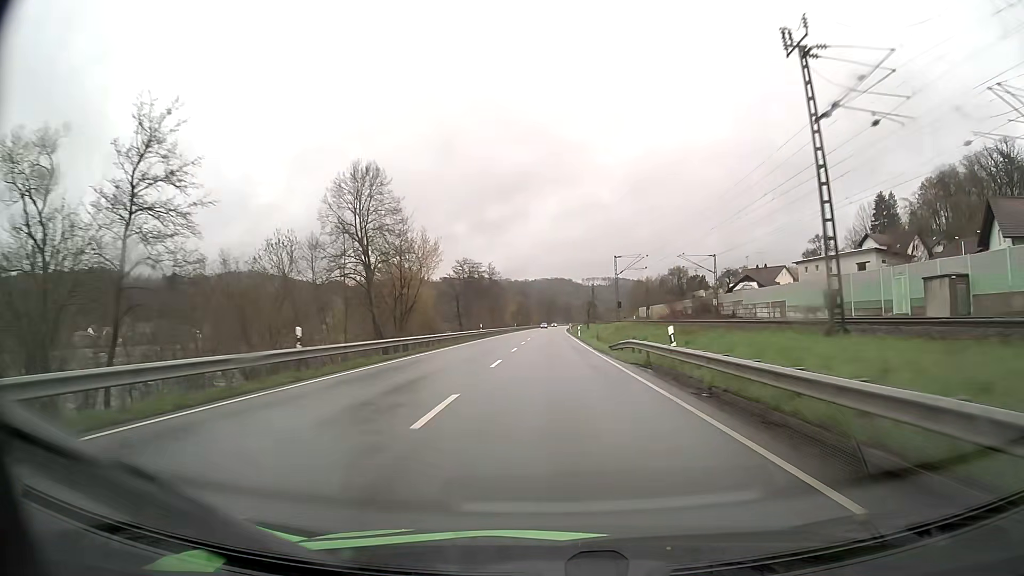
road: primary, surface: asphalt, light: Day
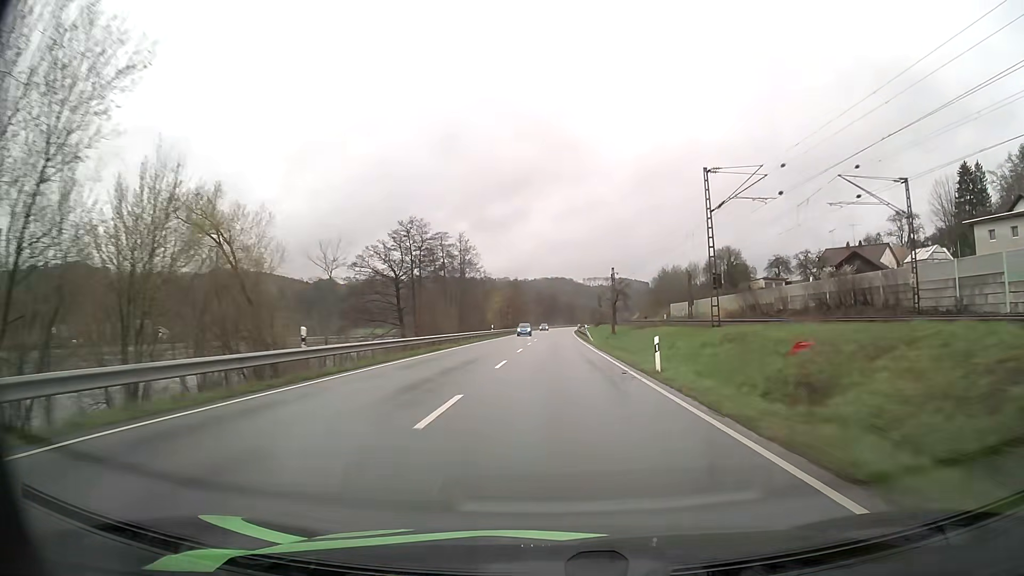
(-0.1, +48.3) m; 0°
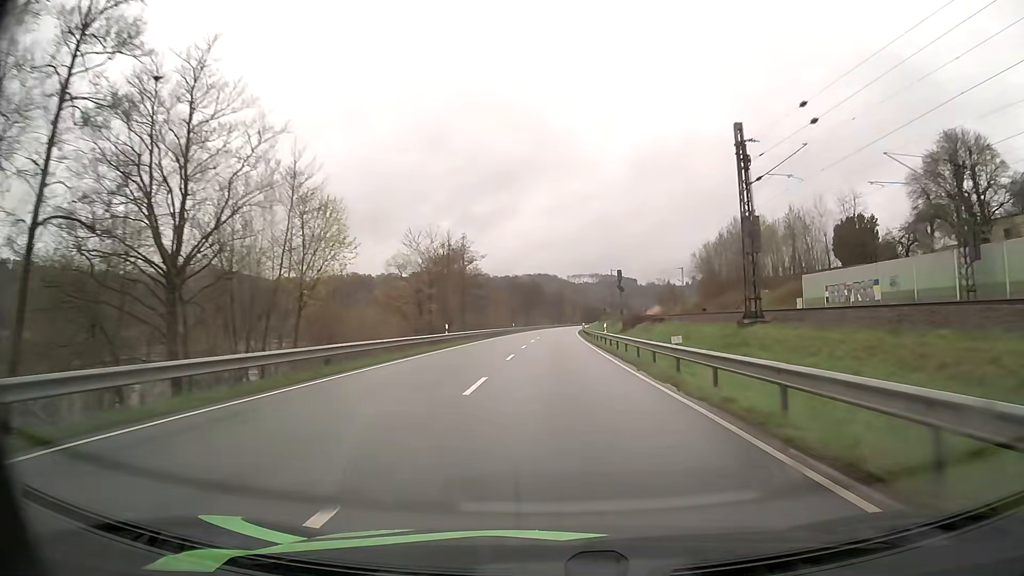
(+0.9, +80.6) m; +1°
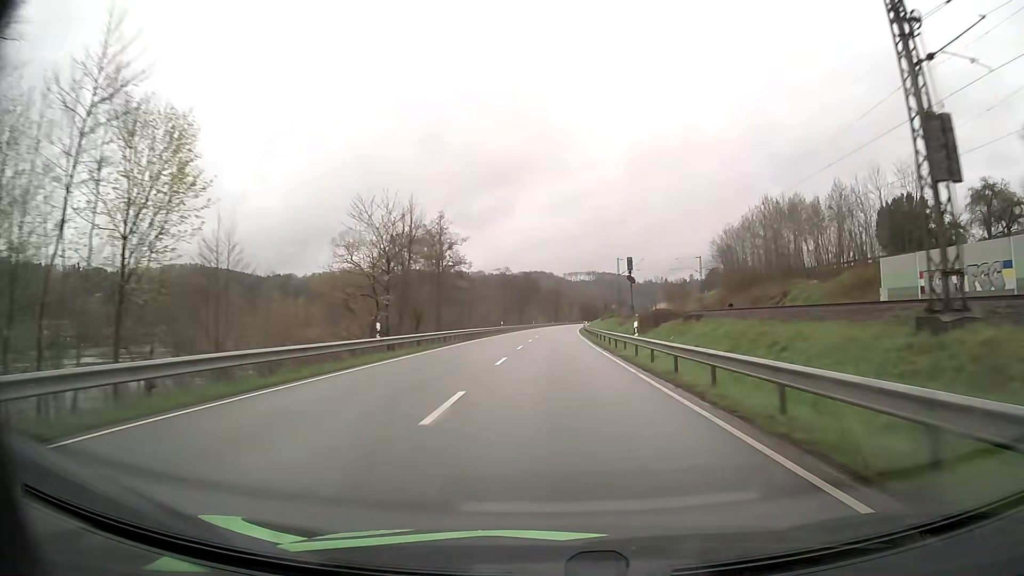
(+0.1, +16.1) m; +1°
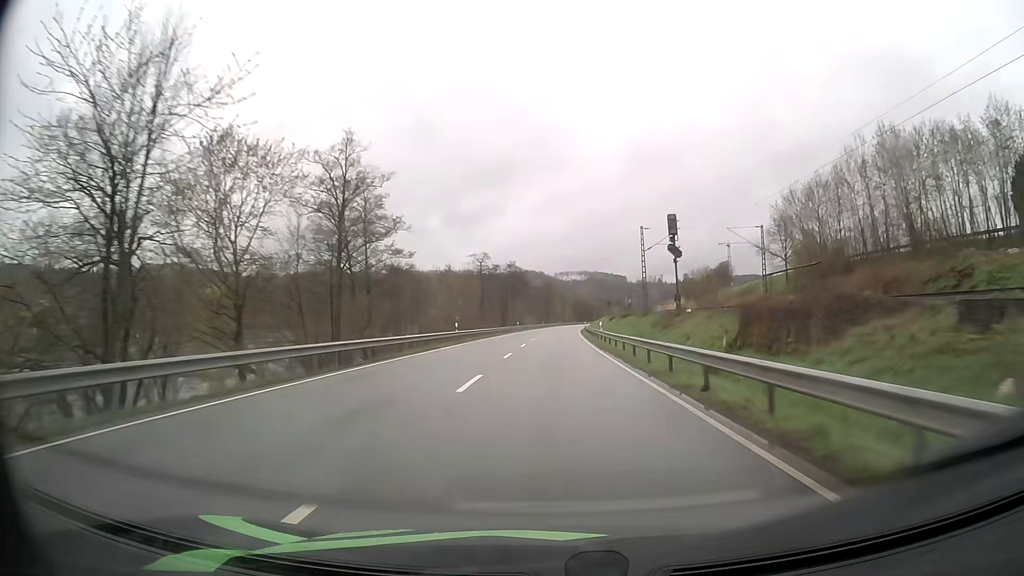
(+0.2, +32.2) m; +1°
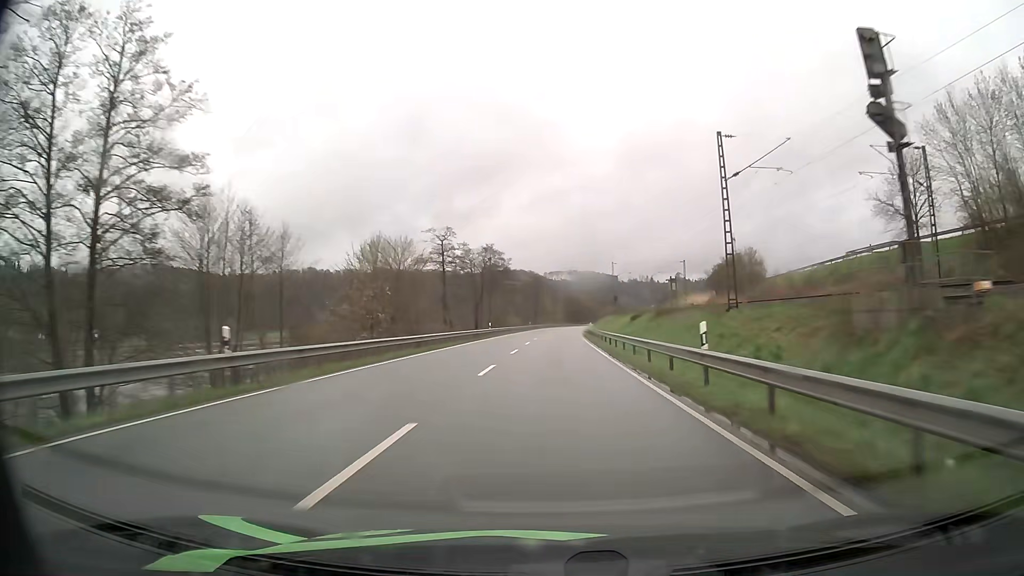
(+0.2, +32.2) m; +1°
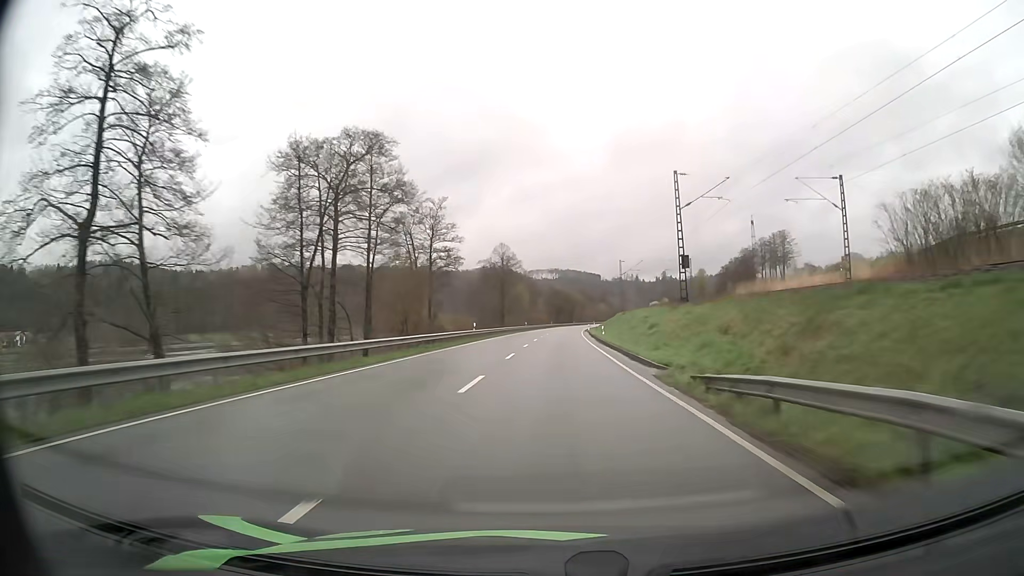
(+1.0, +64.5) m; +2°
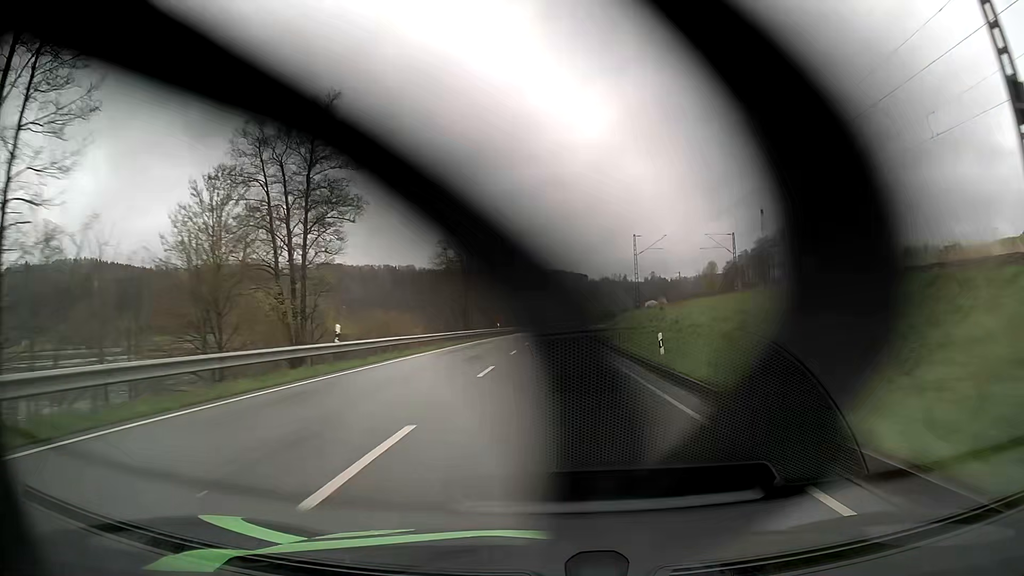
(+0.4, +32.3) m; +1°
(0, +10) (0, +20) (0, +30) (0, +40) (+1, +50) (+1, +60) (+1, +70) (+2, +80) (+2, +90) (+3, +100) m
